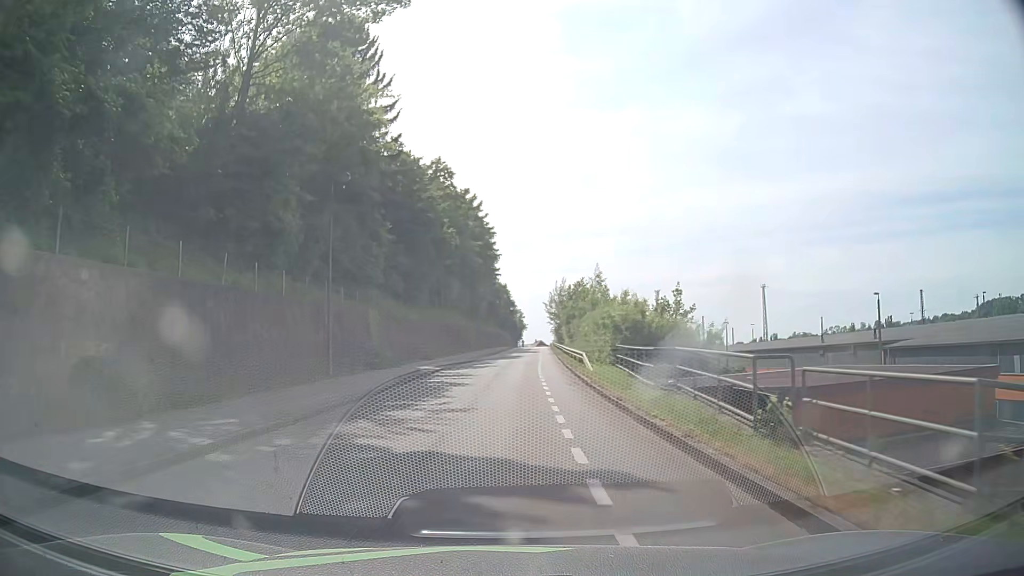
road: residential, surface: asphalt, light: Day
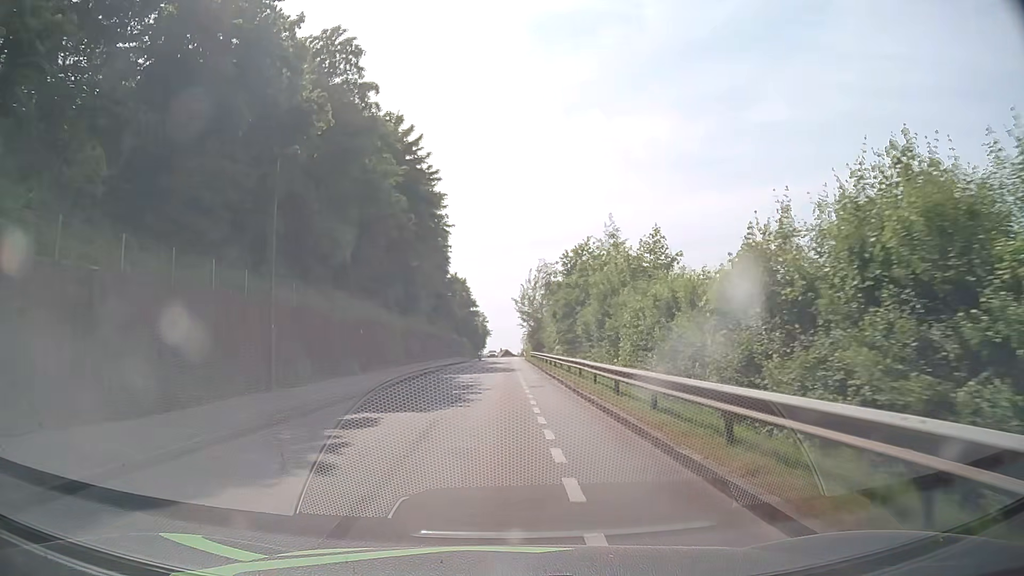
(+0.7, +34.7) m; +3°
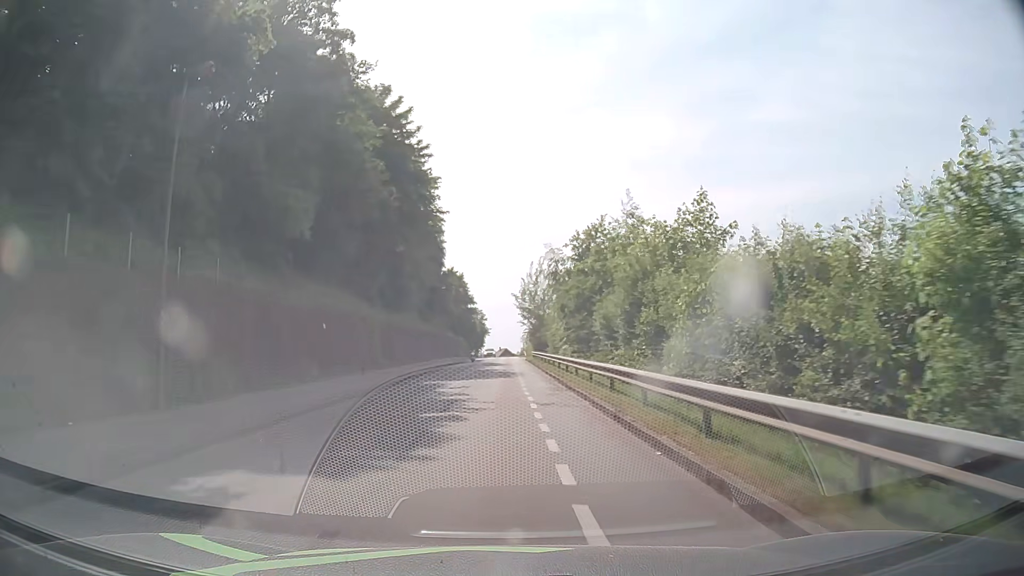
(-0.1, +7.3) m; 0°
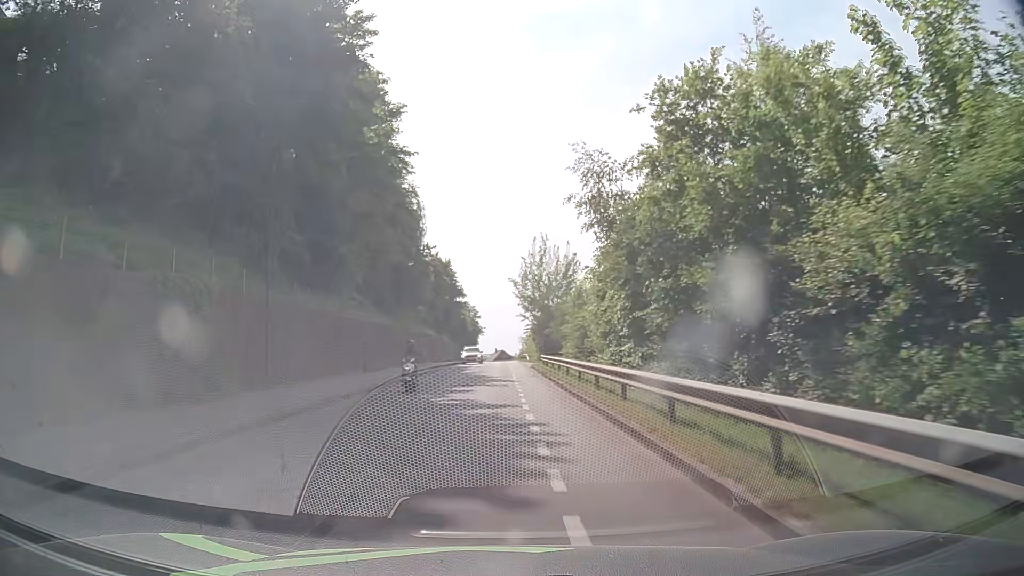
(-0.2, +22.8) m; 0°
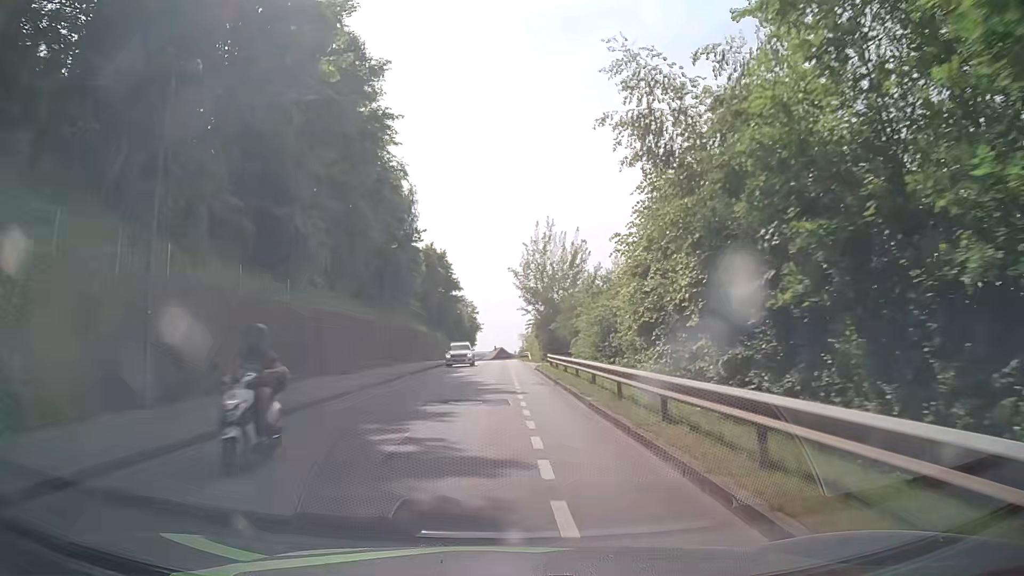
(0.0, +7.8) m; 0°
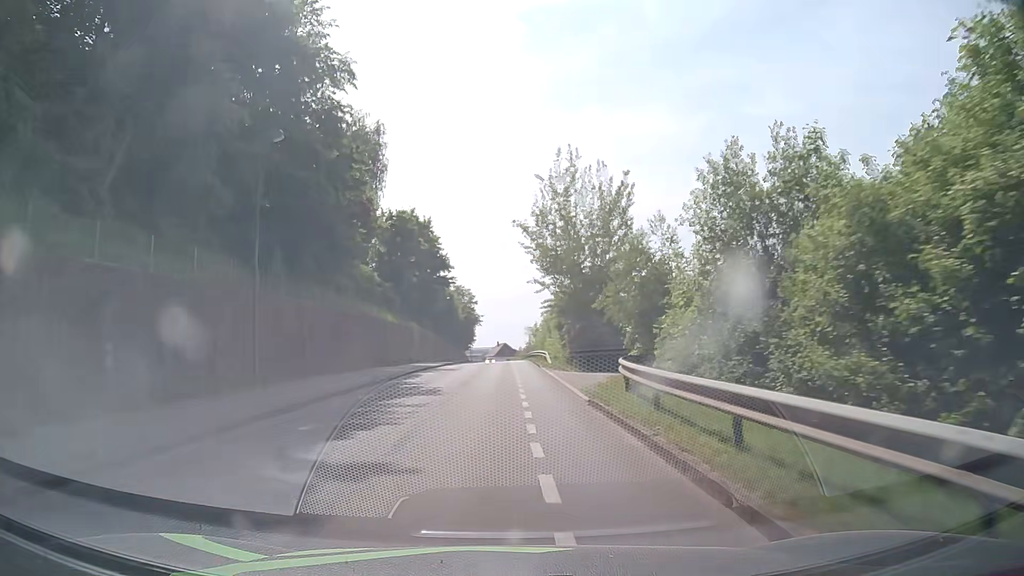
(0.0, +23.6) m; 0°
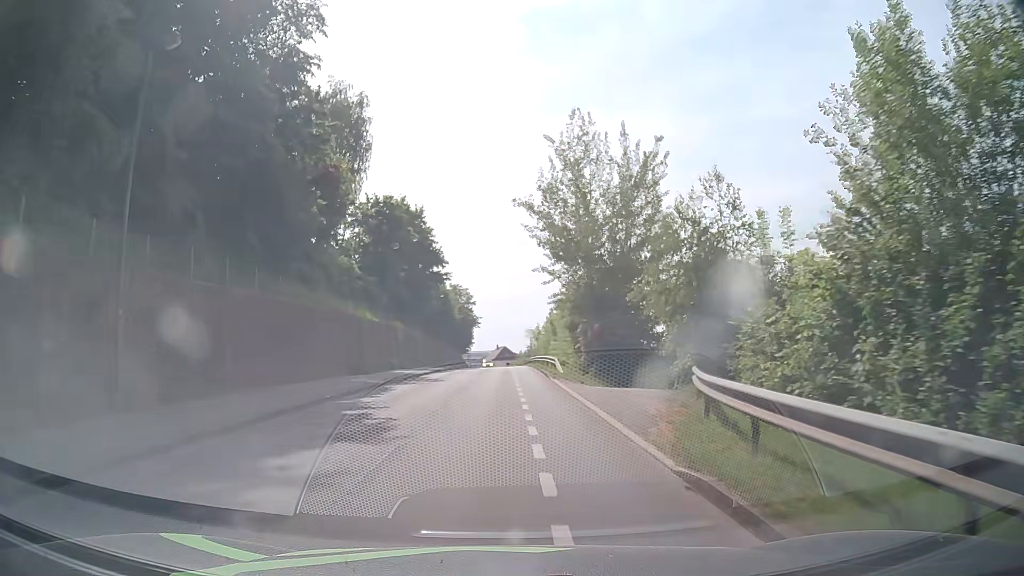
(0.0, +7.8) m; 0°
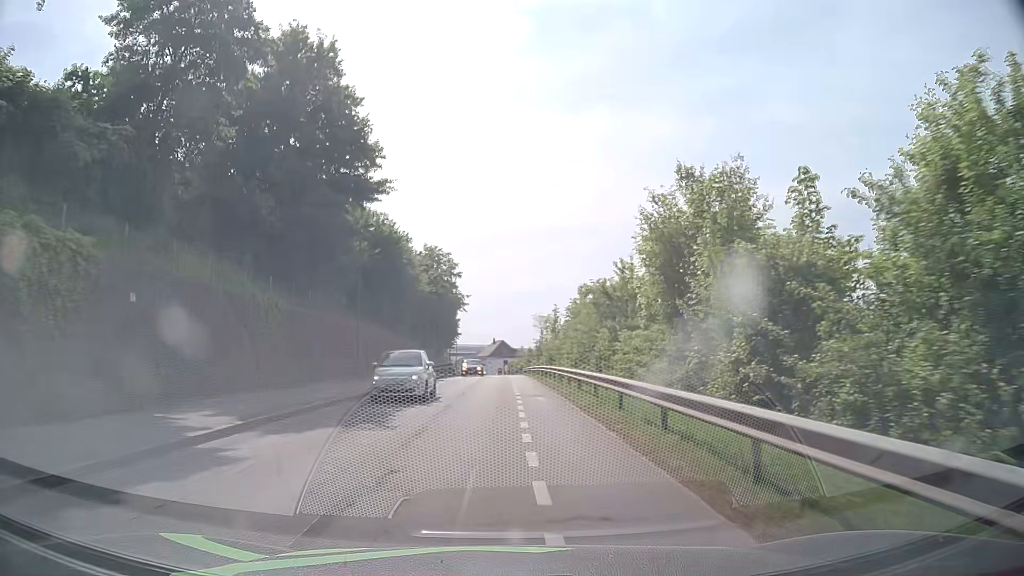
(-0.3, +38.9) m; -1°
(0, +10) (0, +20) (0, +30) (0, +40) (0, +50) (0, +60) (0, +70) (0, +80) (0, +90) (0, +100) m
